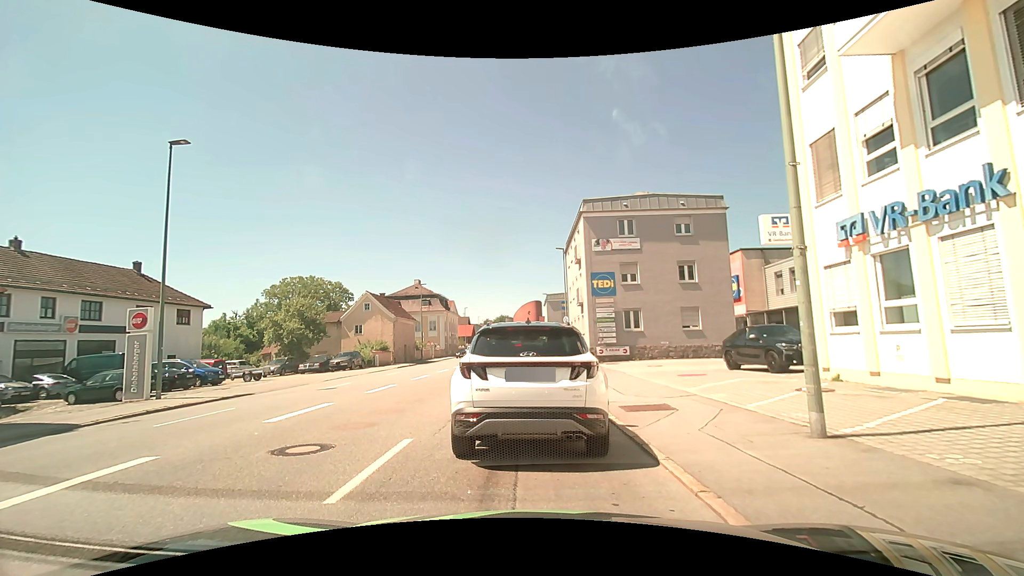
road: tertiary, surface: asphalt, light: Day
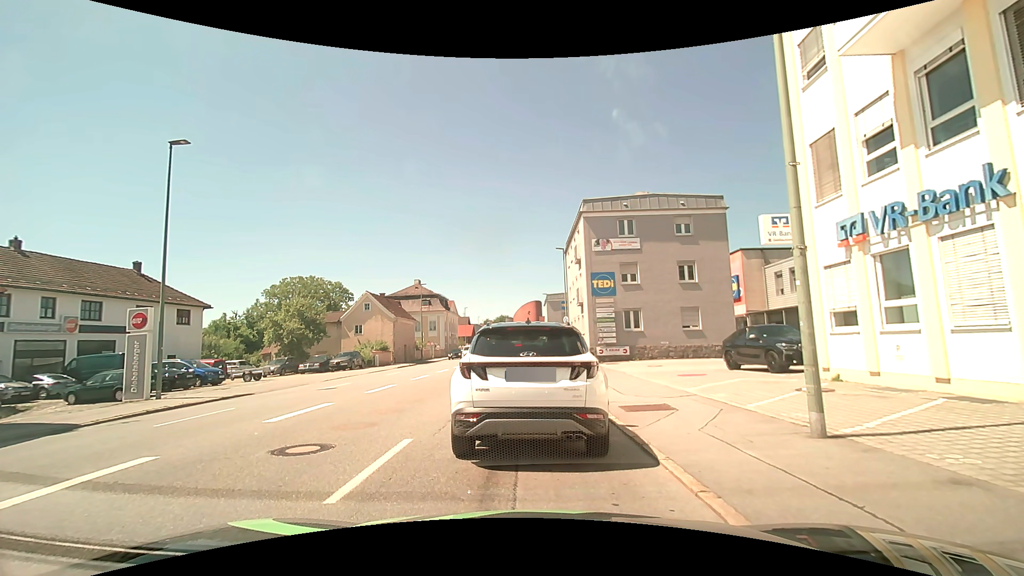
(0.0, 0.0) m; 0°
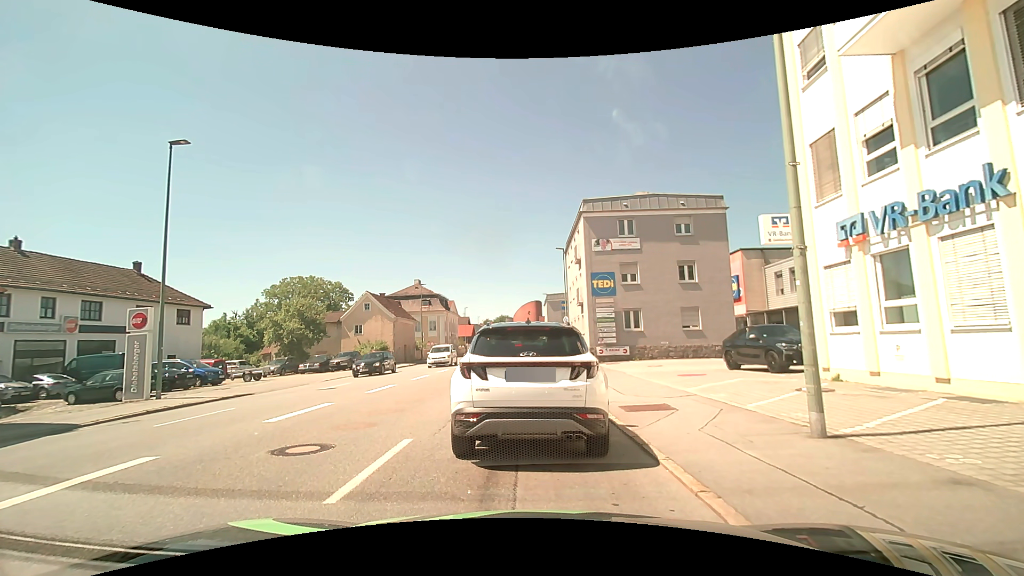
(0.0, 0.0) m; 0°
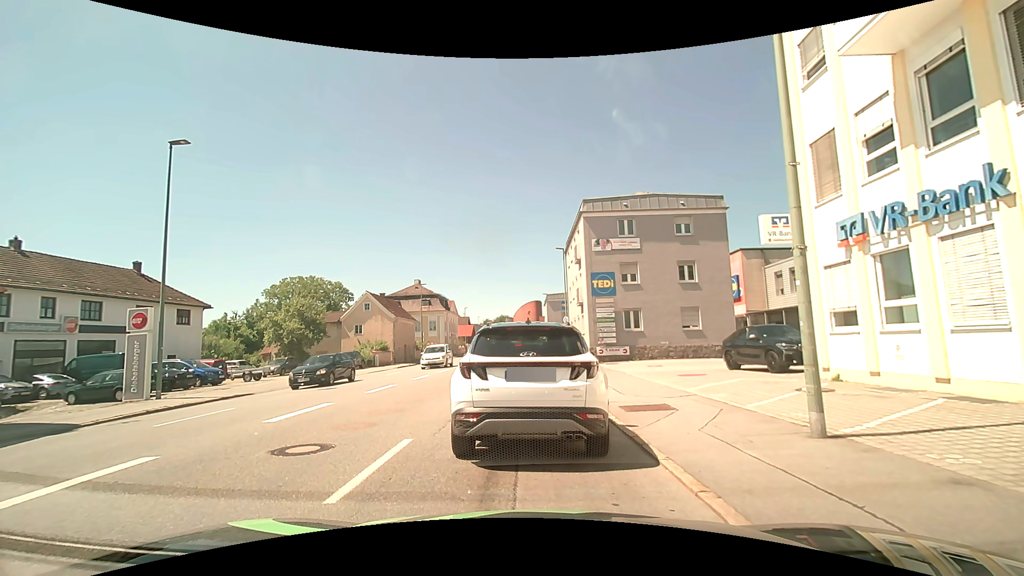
(0.0, 0.0) m; 0°
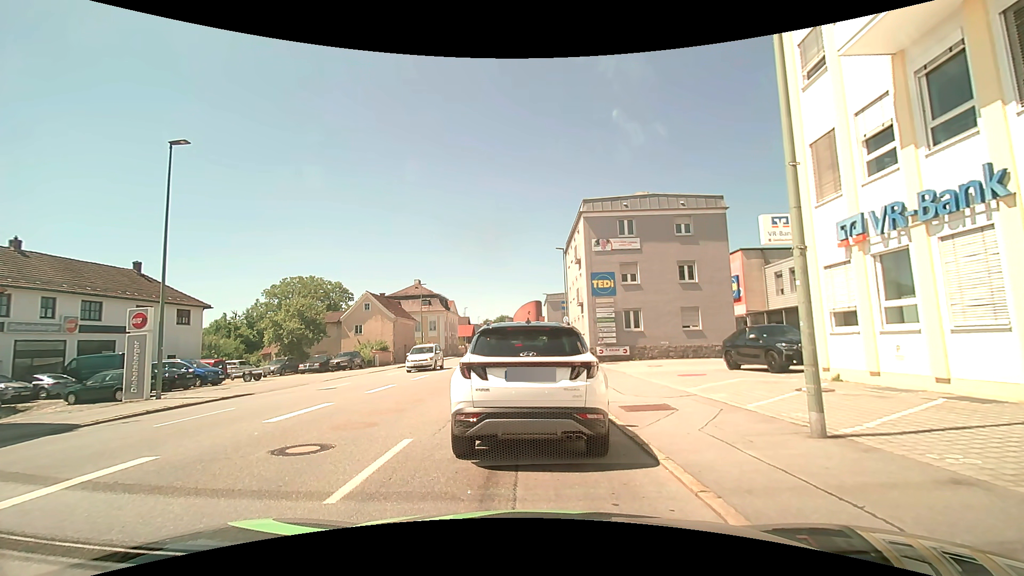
(0.0, 0.0) m; 0°
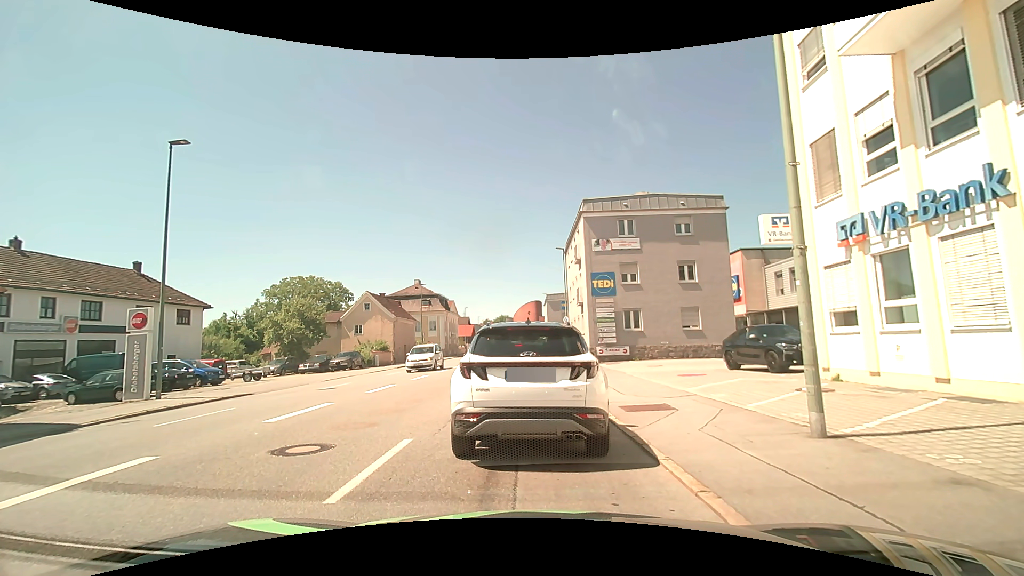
(0.0, 0.0) m; 0°
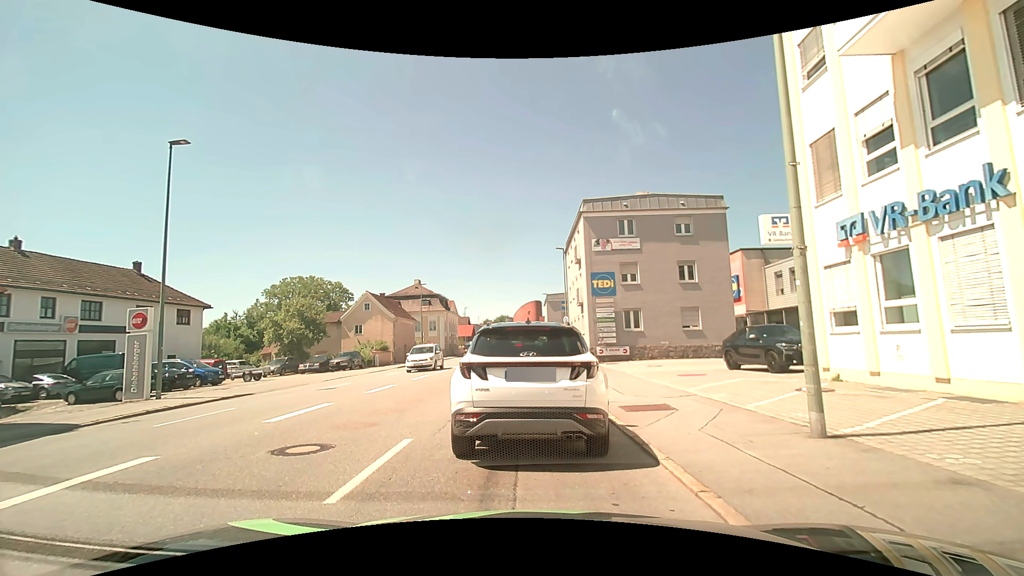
(0.0, 0.0) m; 0°
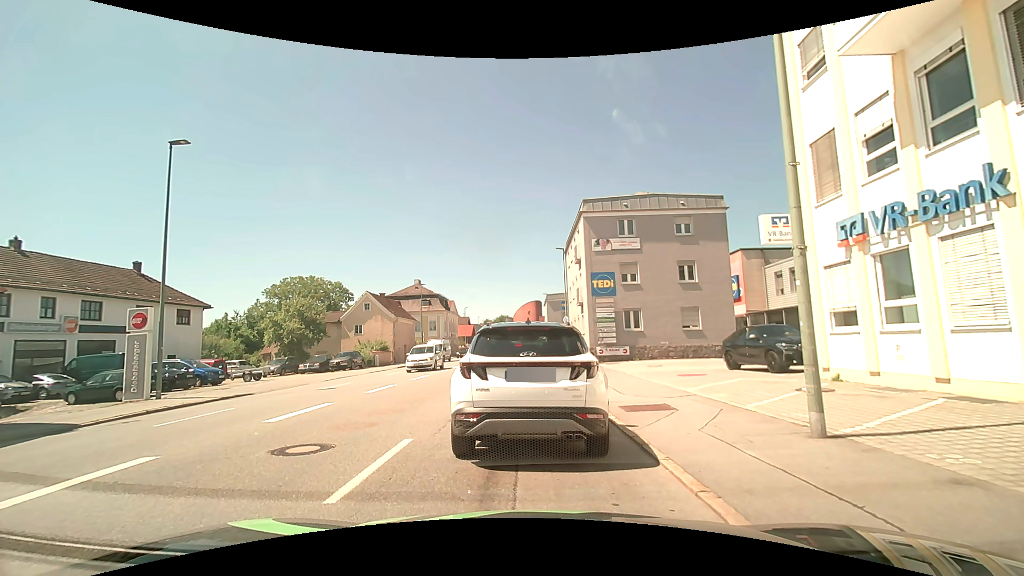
(0.0, 0.0) m; 0°
(0, +10) (0, +20) (0, +30) (0, +40) (0, +50) (+1, +60) (+1, +70) (+1, +80) (+1, +90) (+1, +100) m
